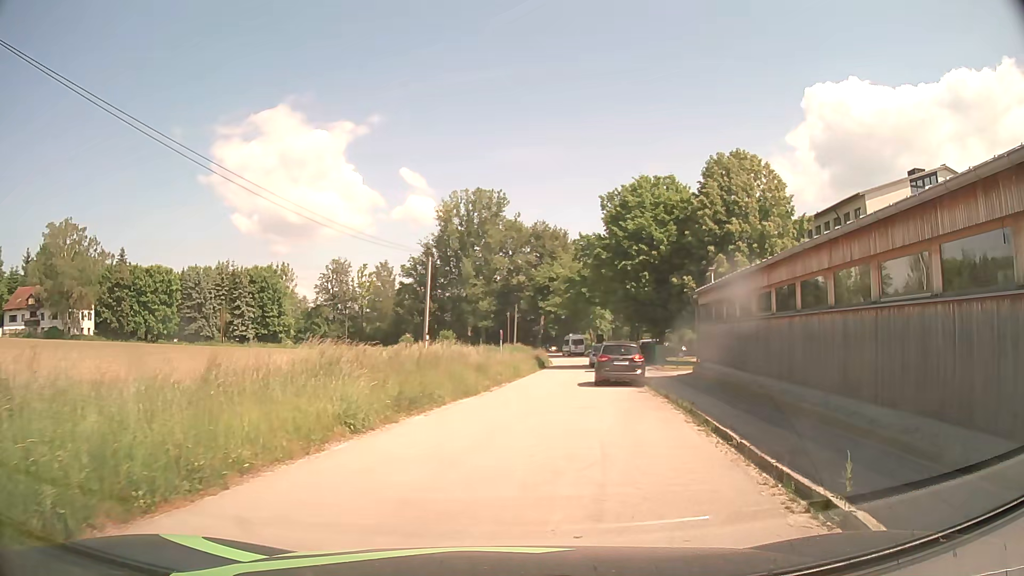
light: Day
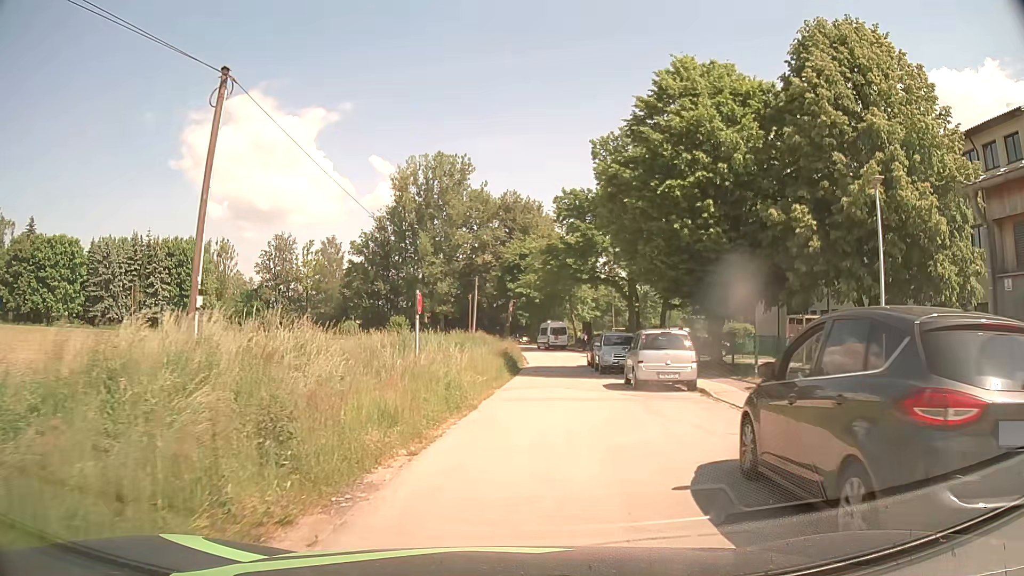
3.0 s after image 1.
(+1.0, +20.4) m; +3°
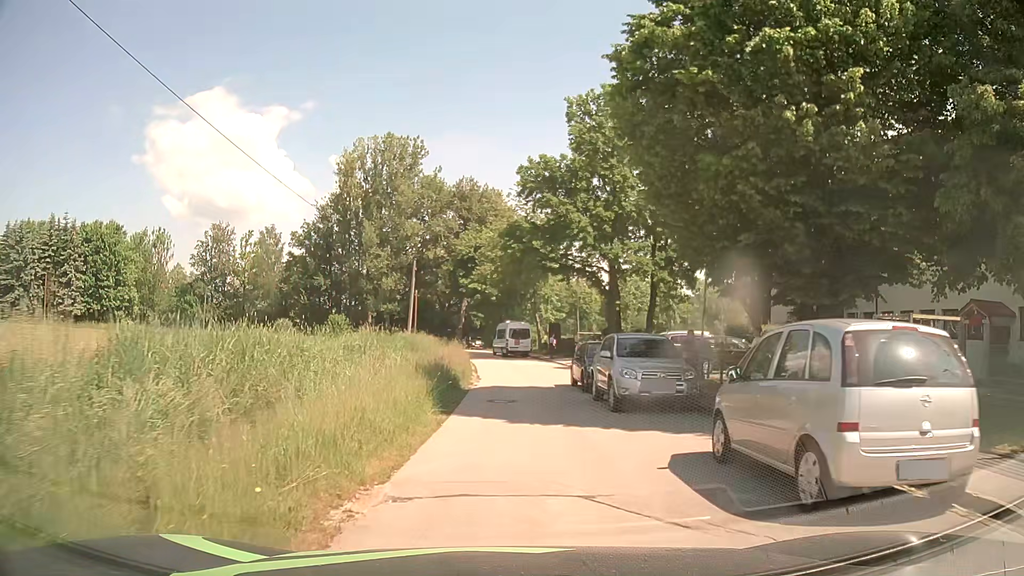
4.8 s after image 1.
(+0.5, +12.5) m; +4°
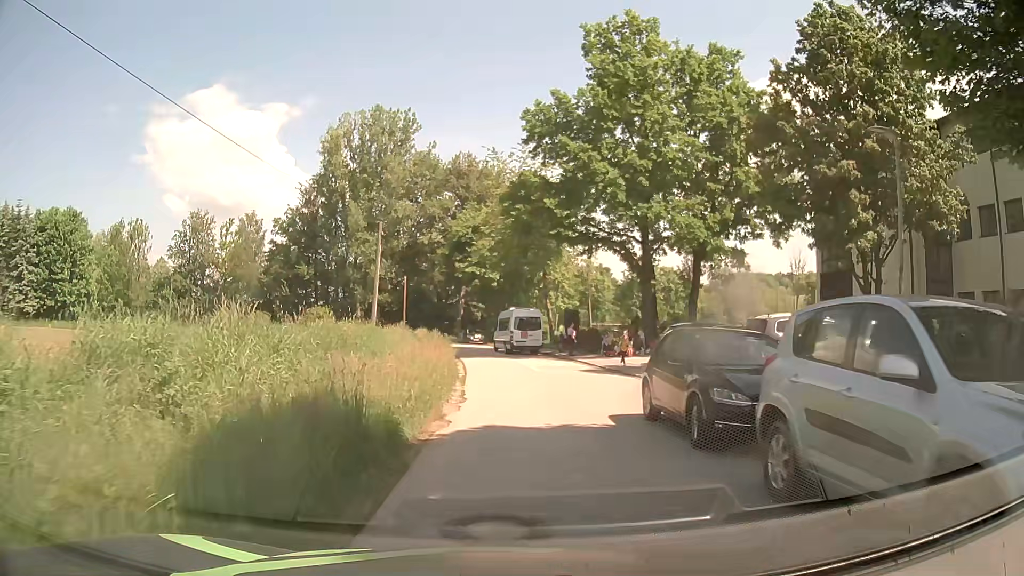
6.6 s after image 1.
(0.0, +11.3) m; 0°
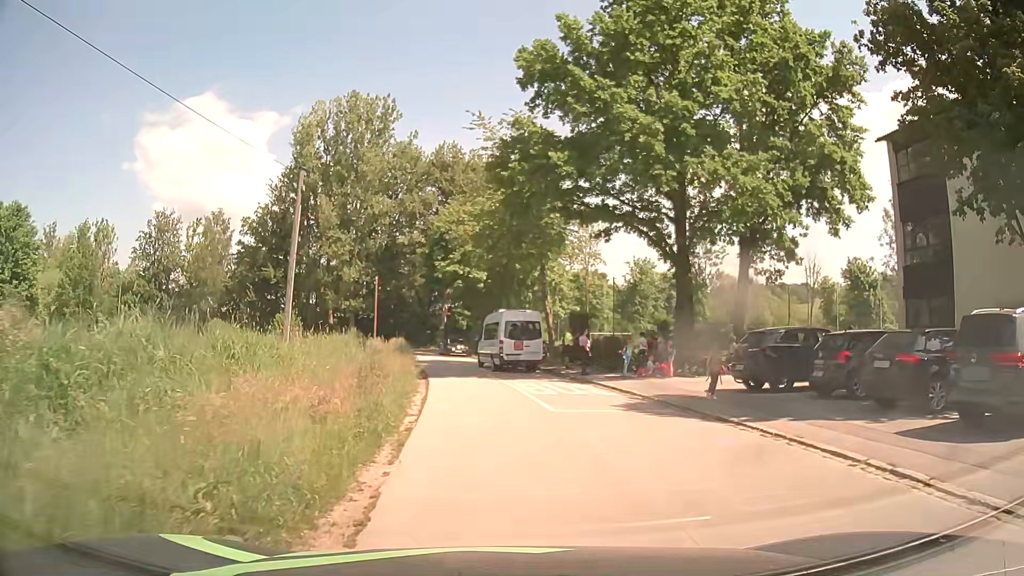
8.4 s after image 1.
(0.0, +10.0) m; 0°
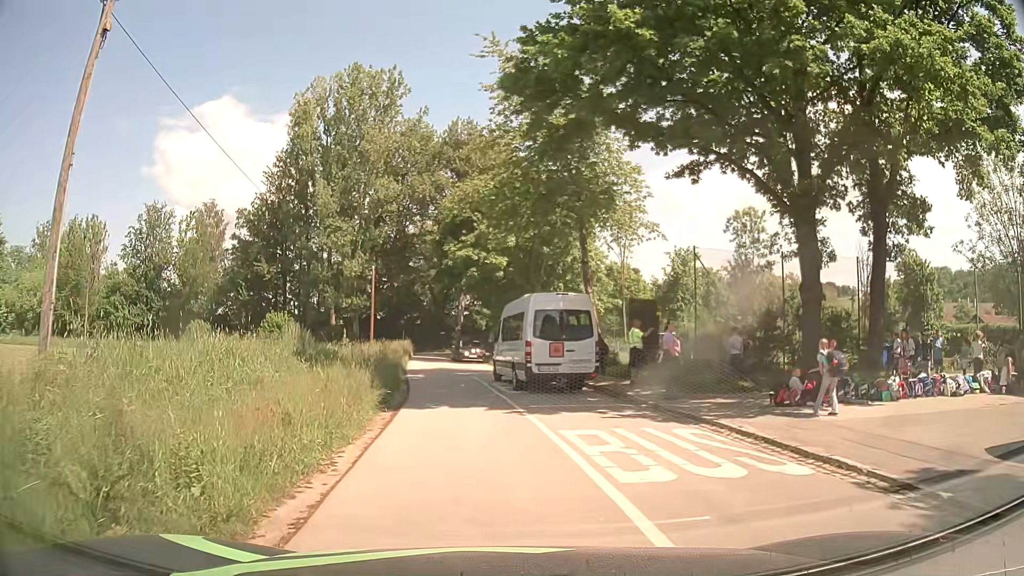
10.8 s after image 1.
(+0.1, +10.7) m; -2°
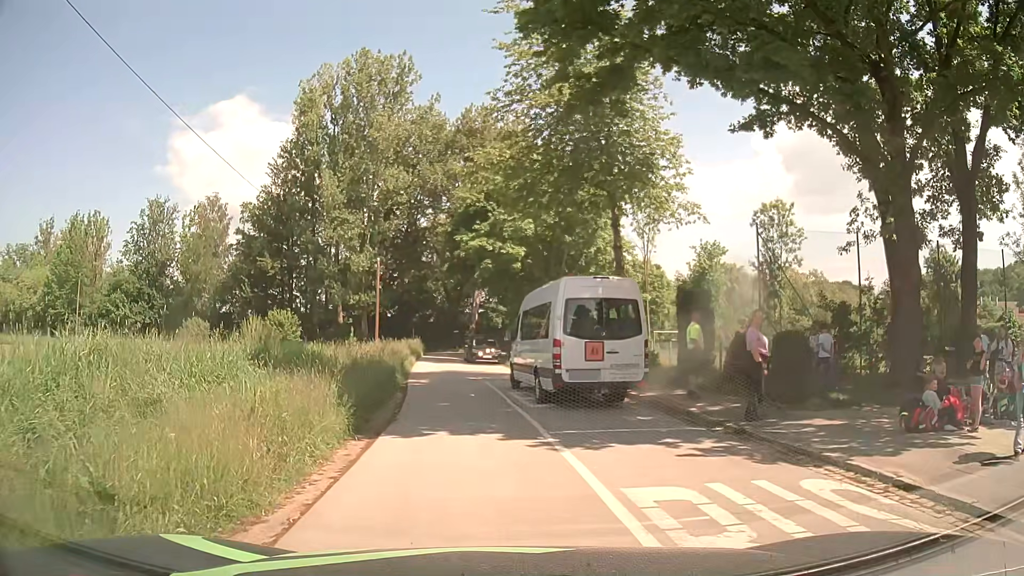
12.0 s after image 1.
(0.0, +4.2) m; -2°
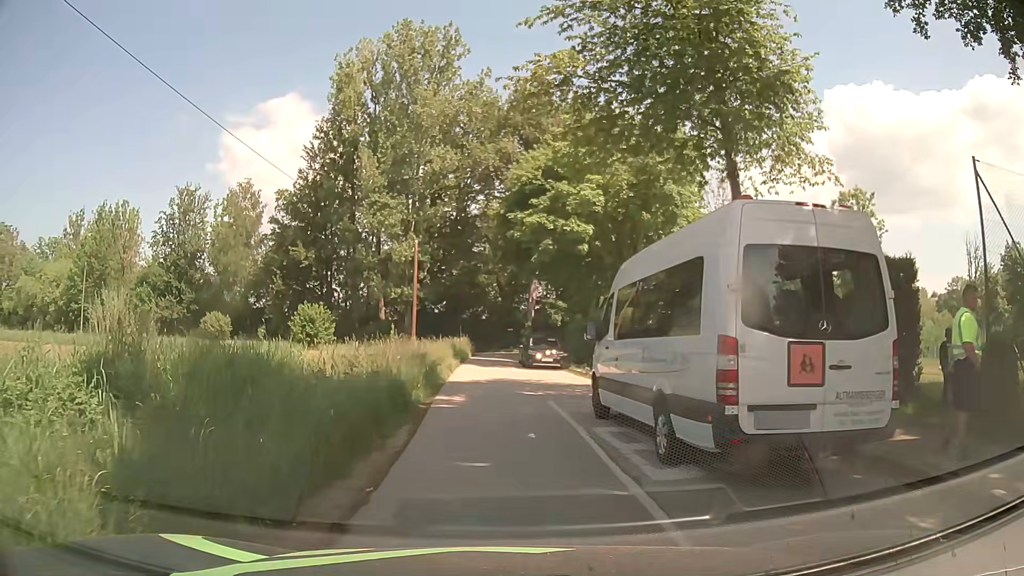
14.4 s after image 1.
(-0.2, +7.4) m; -4°
